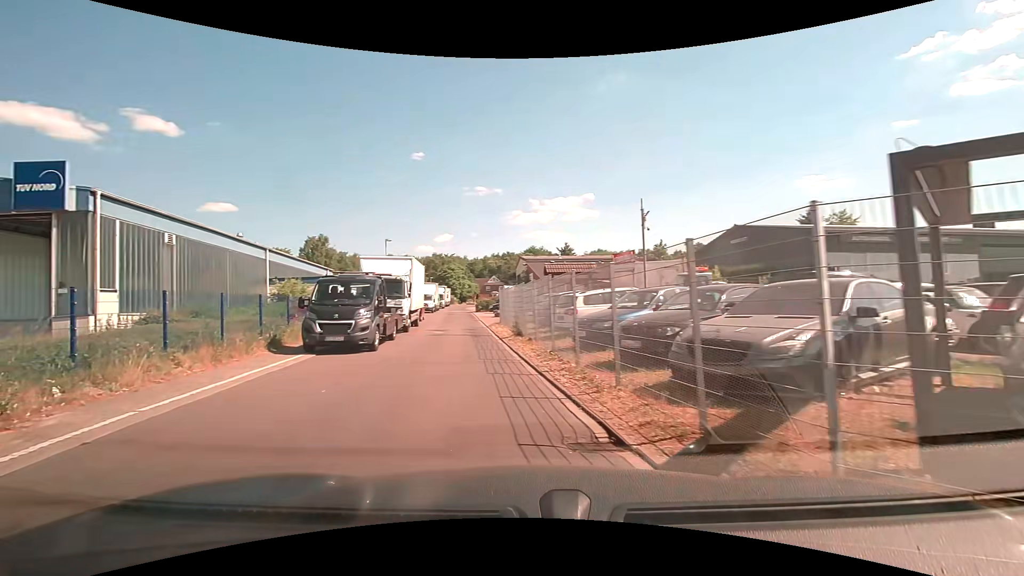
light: Day
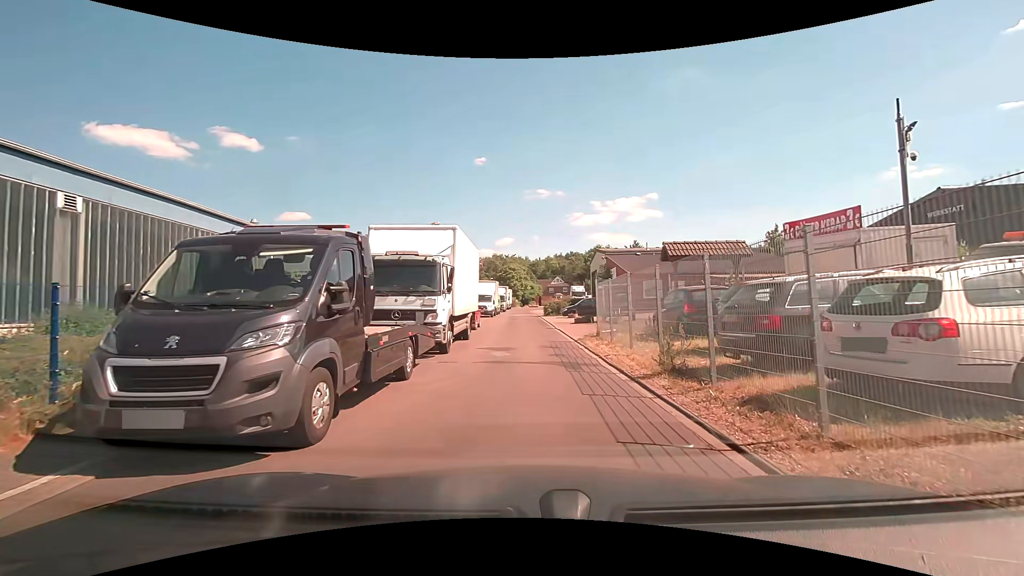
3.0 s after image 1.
(-1.9, +10.0) m; -10°
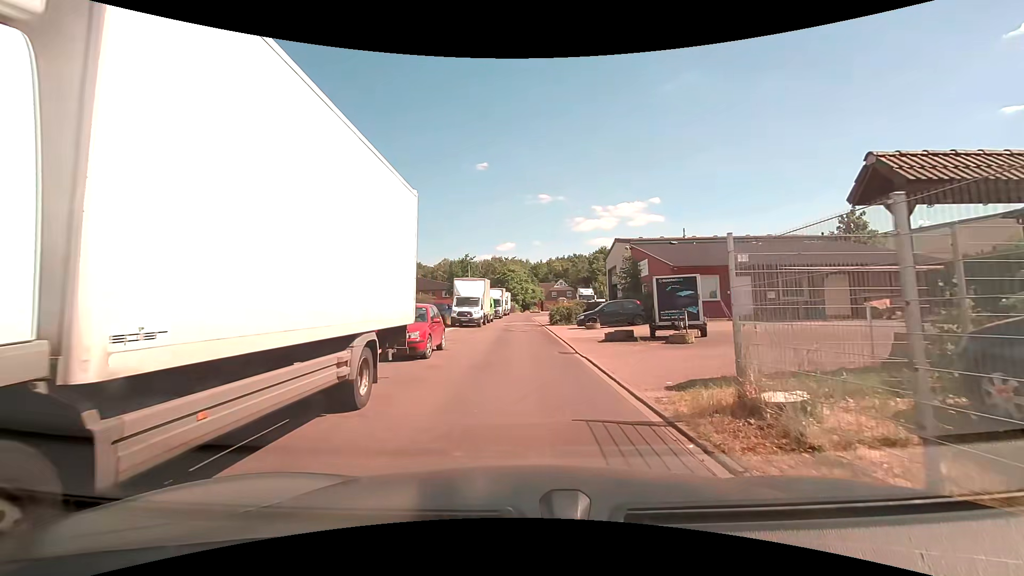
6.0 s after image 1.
(+0.2, +11.8) m; 0°
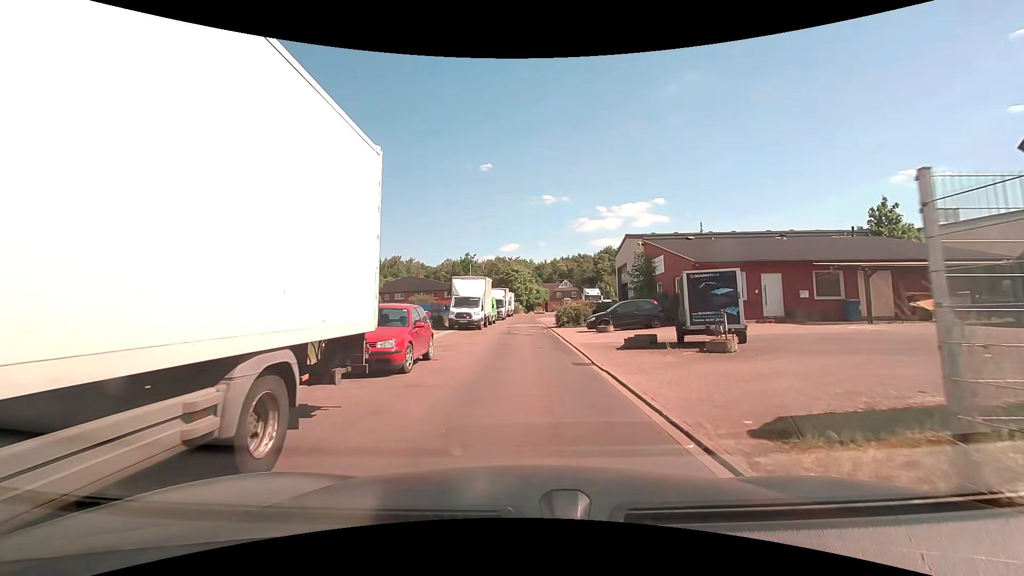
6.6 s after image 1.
(0.0, +2.8) m; -1°
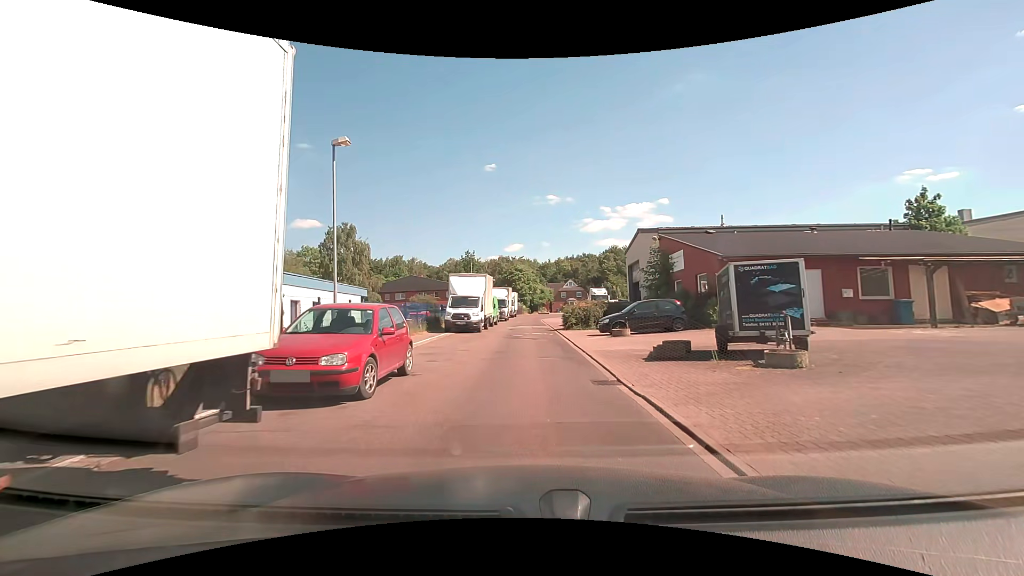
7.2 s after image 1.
(+0.1, +2.9) m; +1°
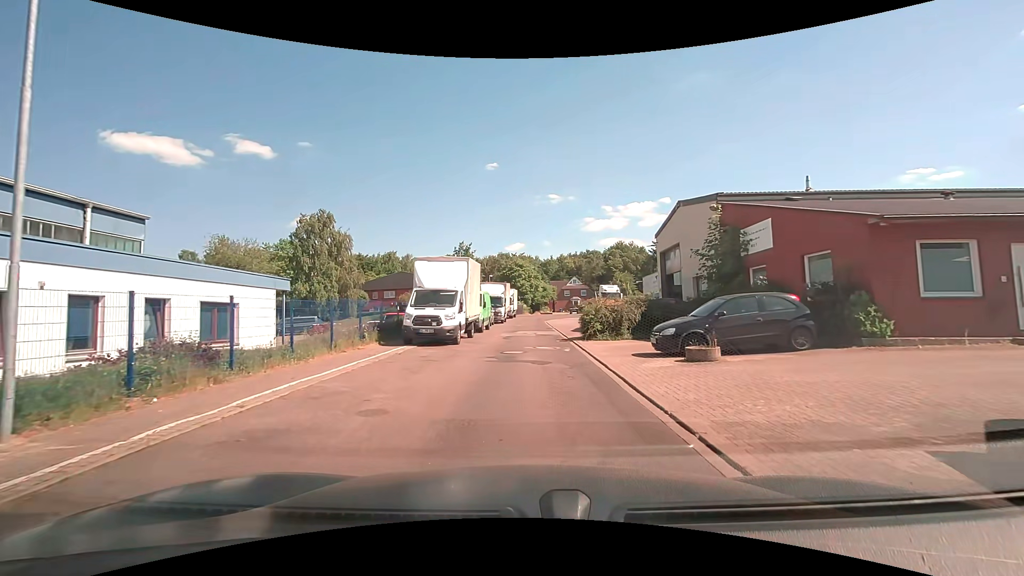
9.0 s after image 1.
(0.0, +9.5) m; -1°
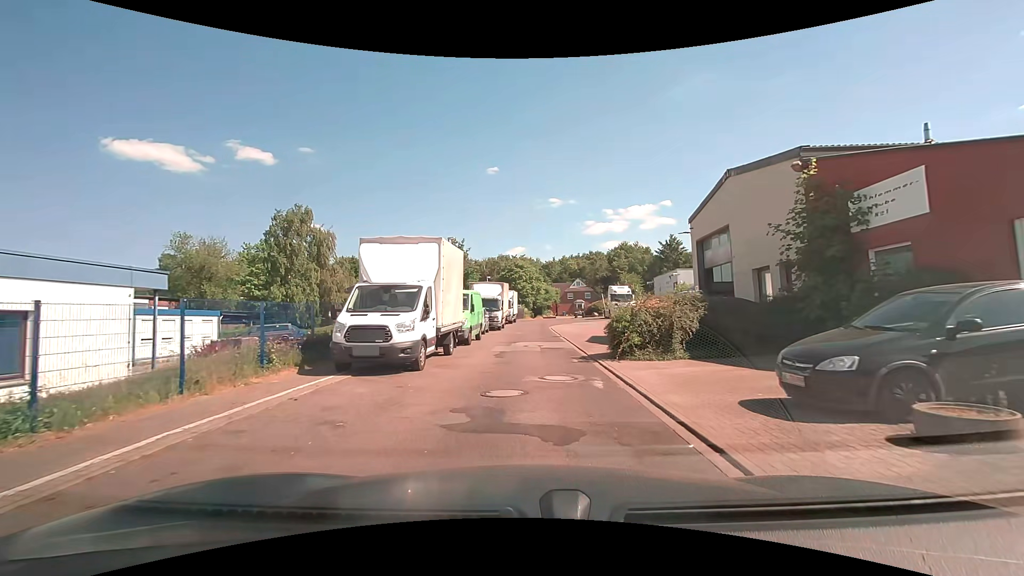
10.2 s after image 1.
(+0.1, +6.6) m; +2°
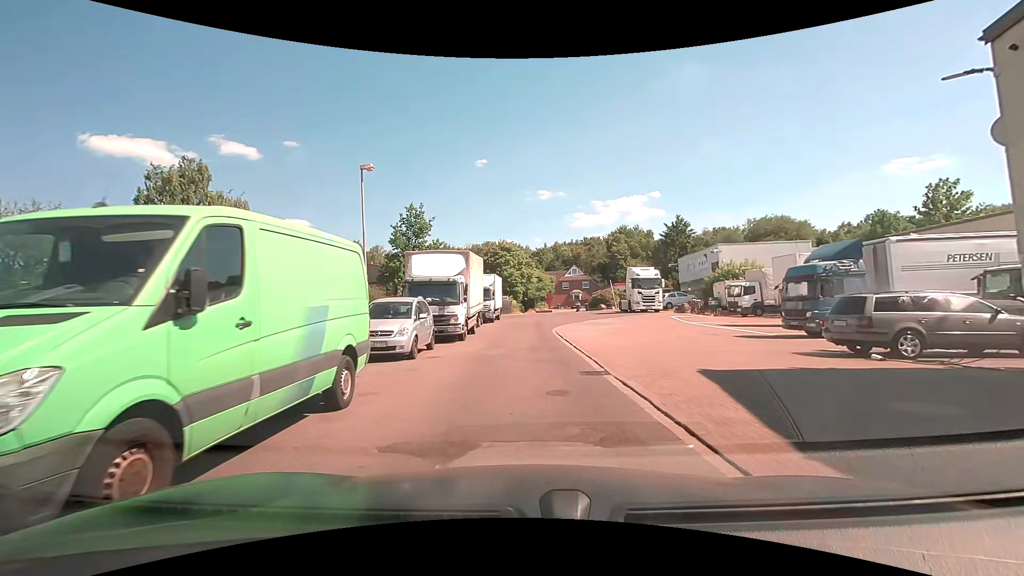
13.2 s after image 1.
(-0.4, +17.0) m; +1°
